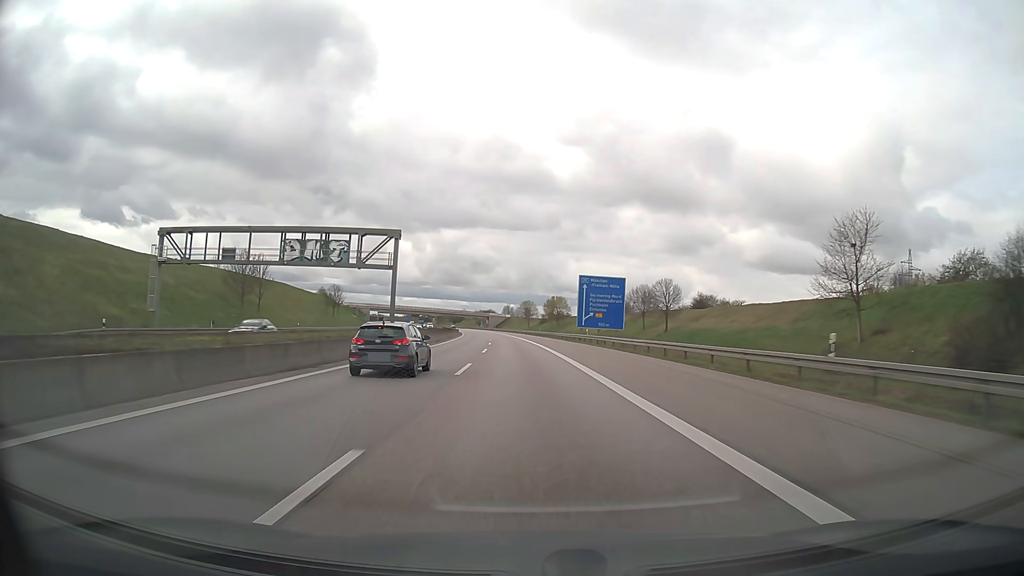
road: motorway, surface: asphalt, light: Day
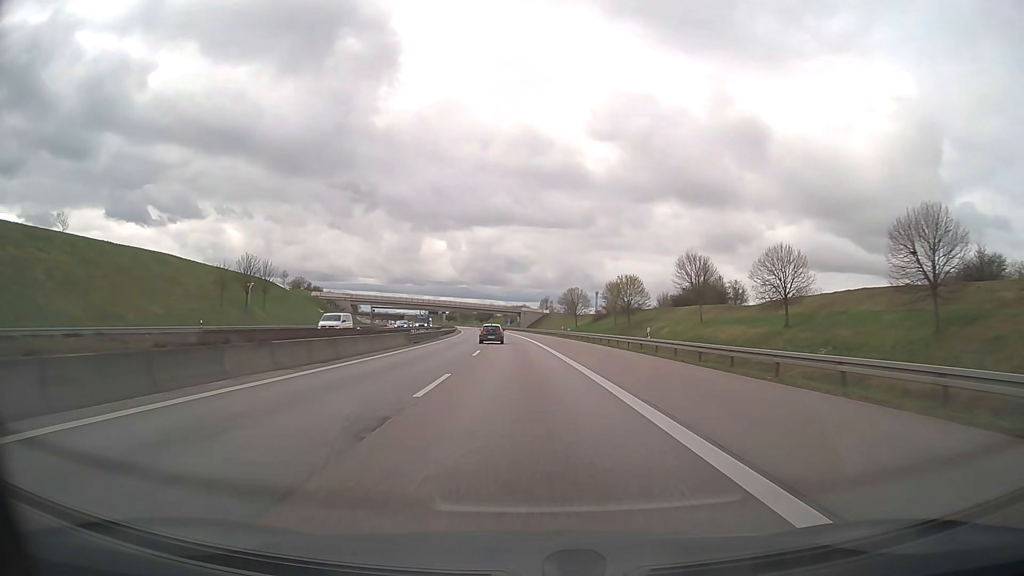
(-2.1, +78.9) m; -3°
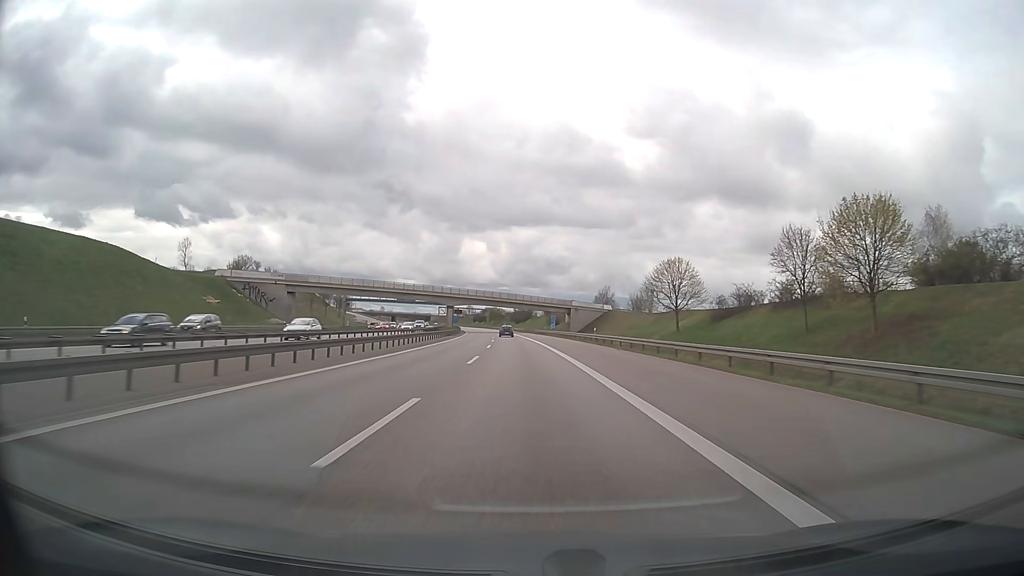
(-2.5, +79.0) m; -4°
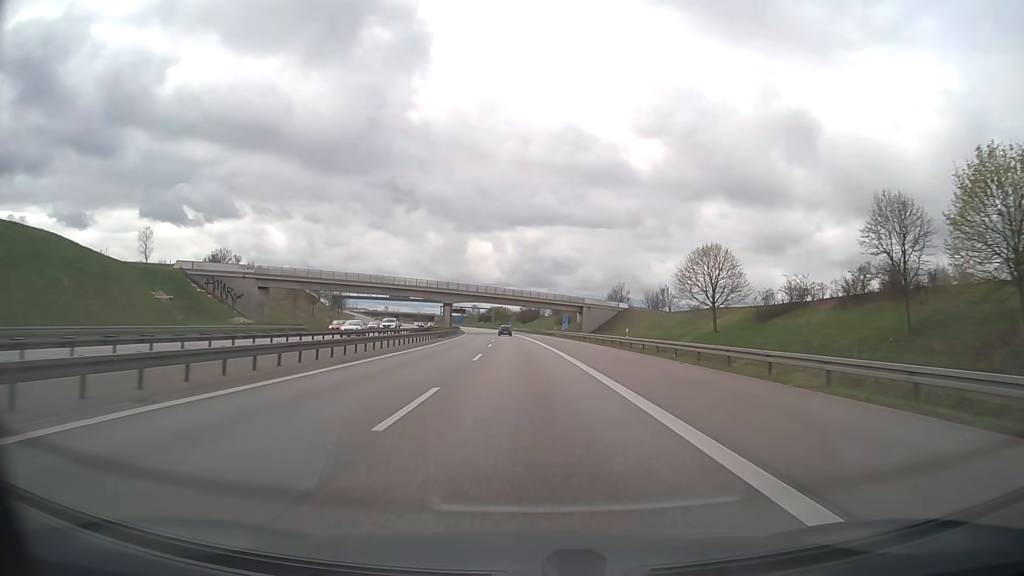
(-0.1, +15.8) m; -1°
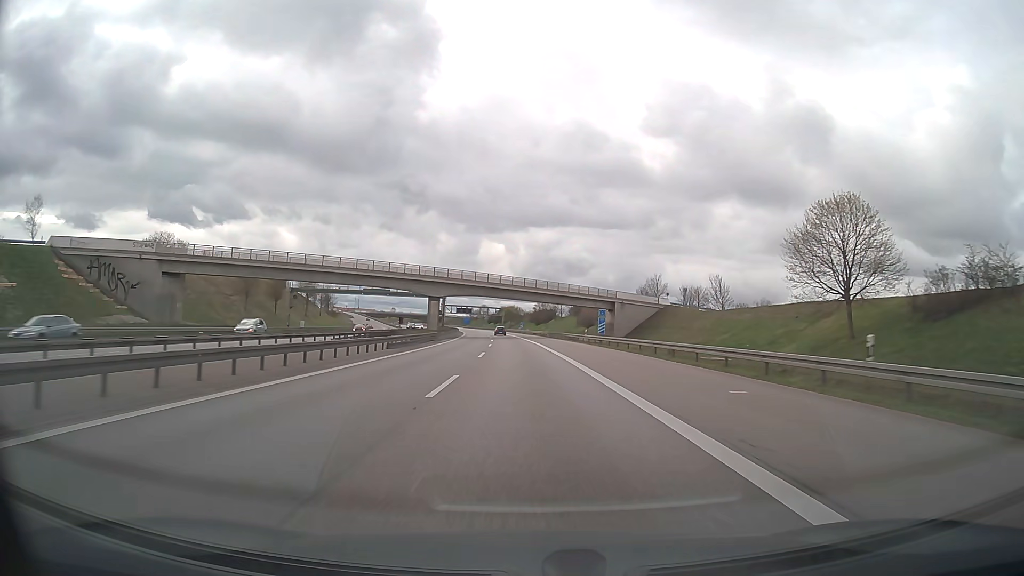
(-0.3, +31.7) m; -1°
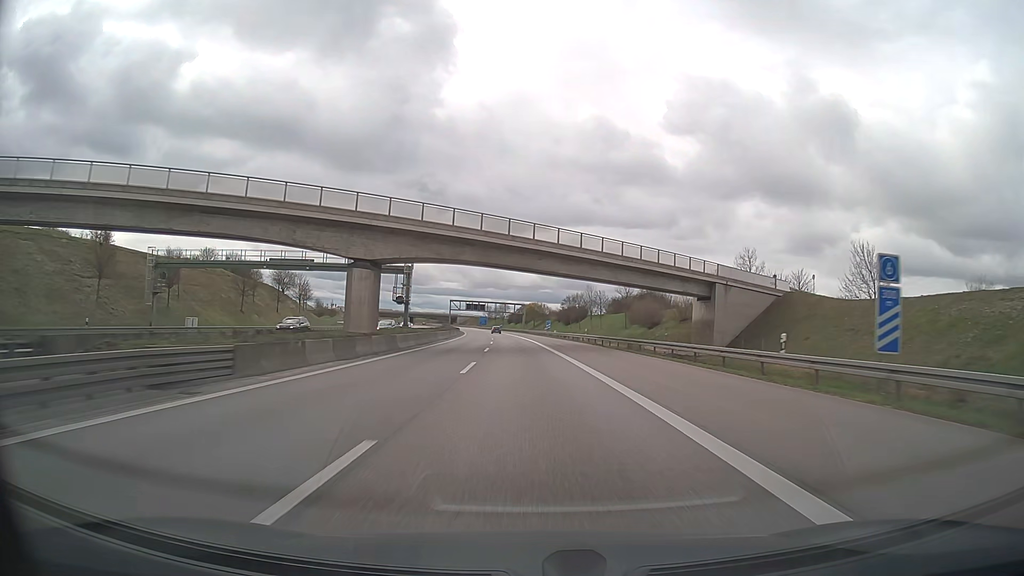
(-0.8, +47.6) m; -2°
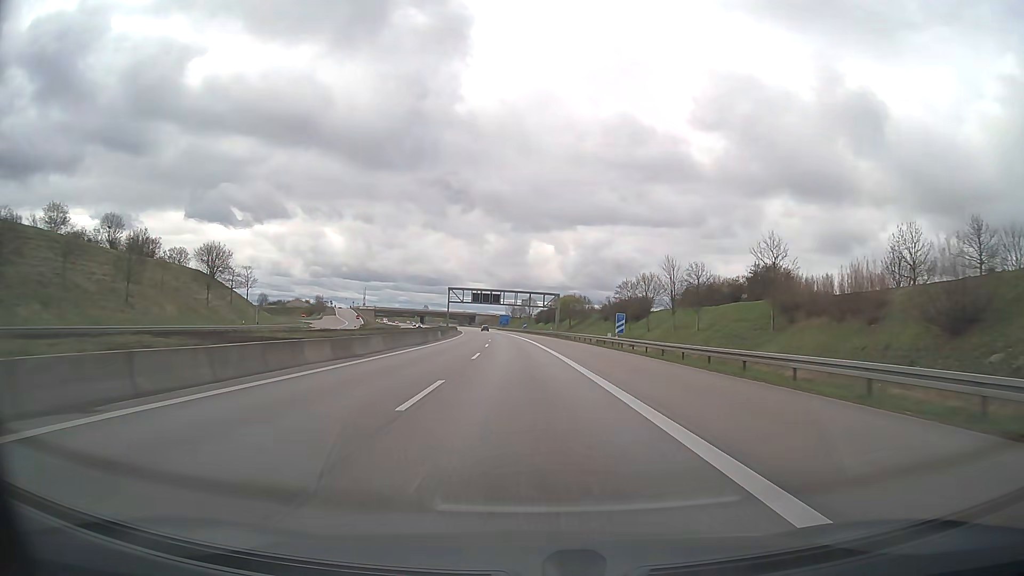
(-1.1, +63.3) m; -3°
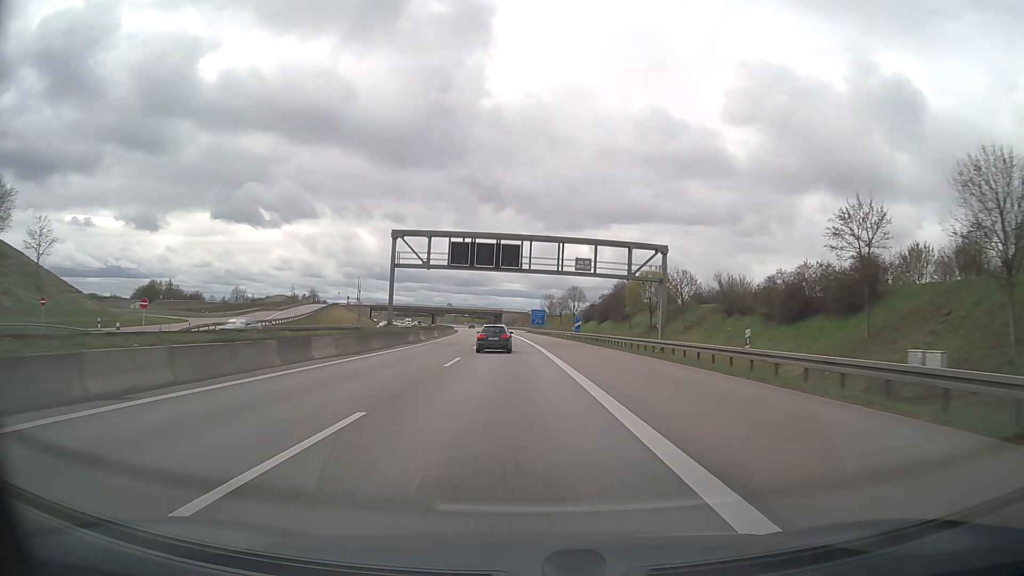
(-1.5, +79.2) m; -3°
(0, +10) (0, +20) (0, +30) (-1, +40) (-1, +50) (-2, +60) (-2, +70) (-3, +80) (-4, +90) (-4, +100) m
